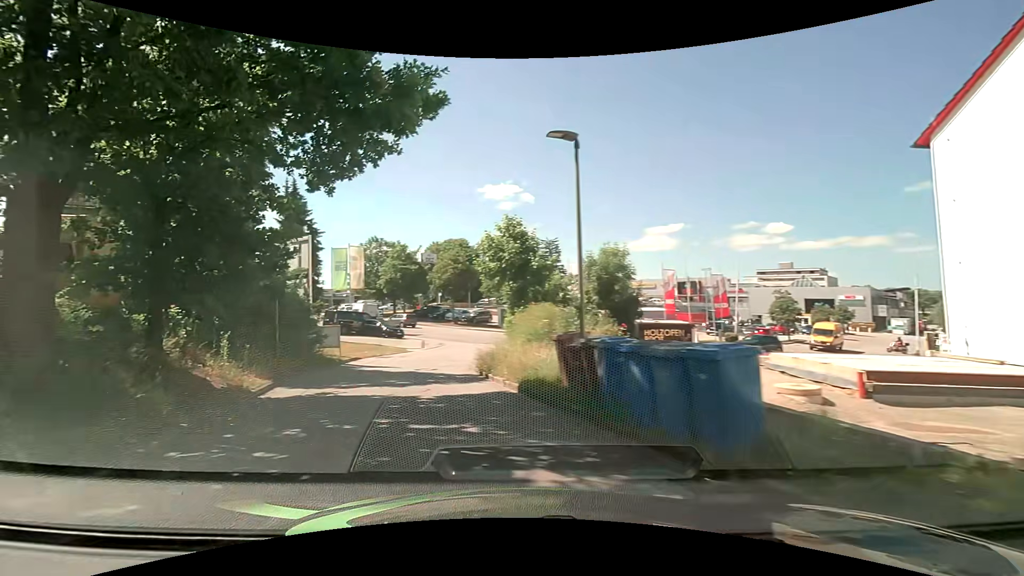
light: Day
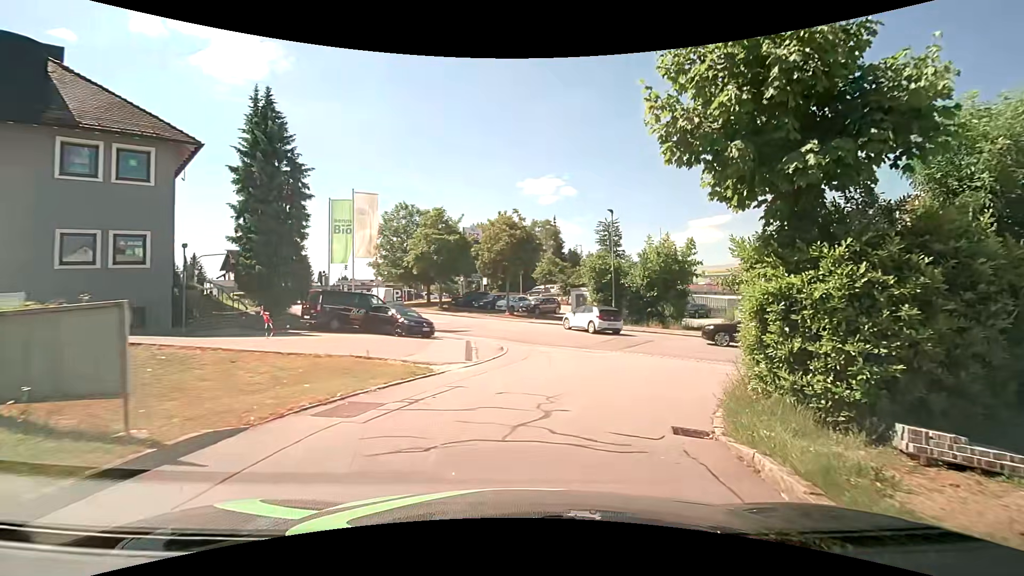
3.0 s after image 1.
(-3.8, +17.7) m; -6°
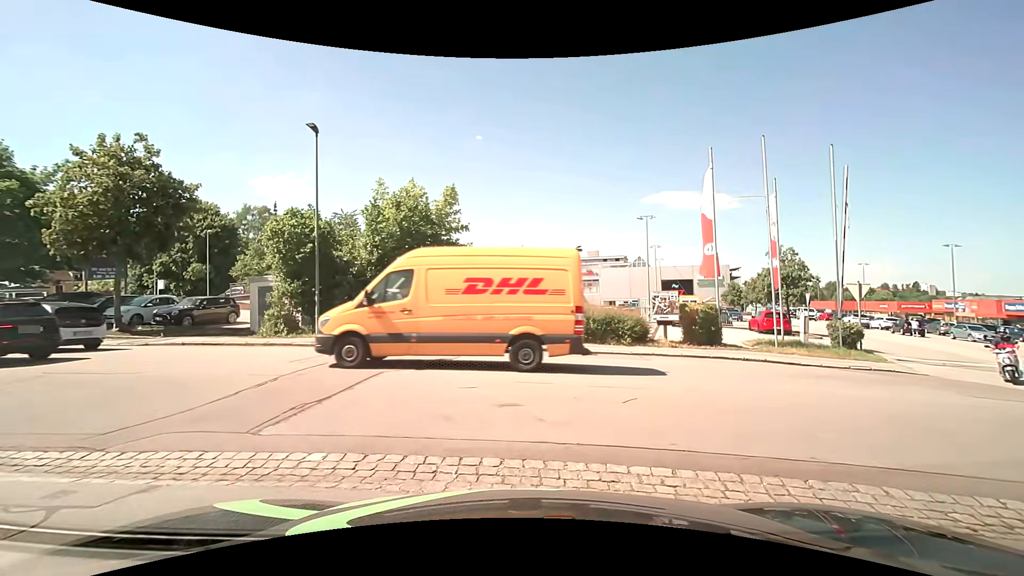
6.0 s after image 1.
(+3.2, +14.6) m; +29°
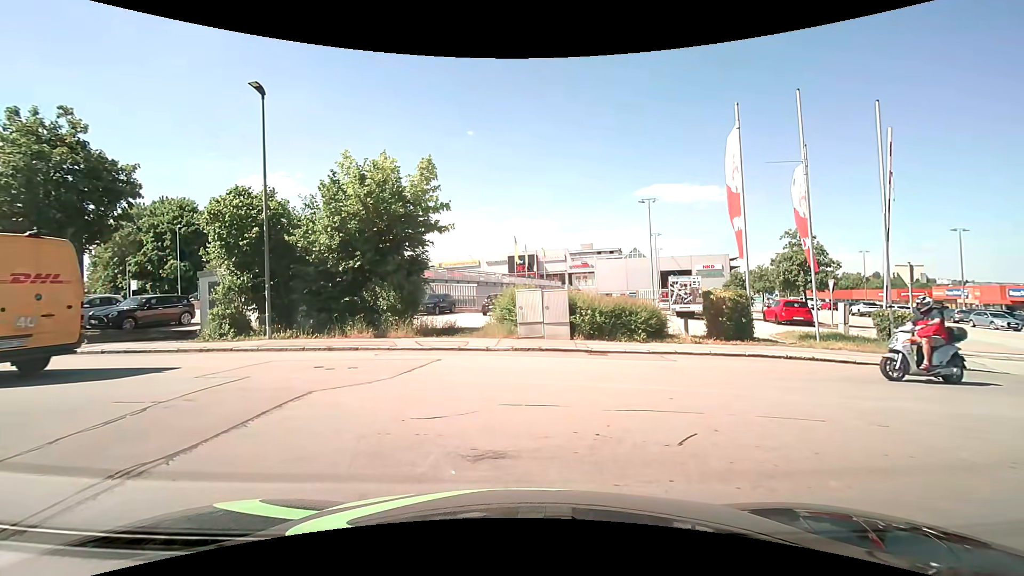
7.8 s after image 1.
(+0.1, +2.8) m; +1°
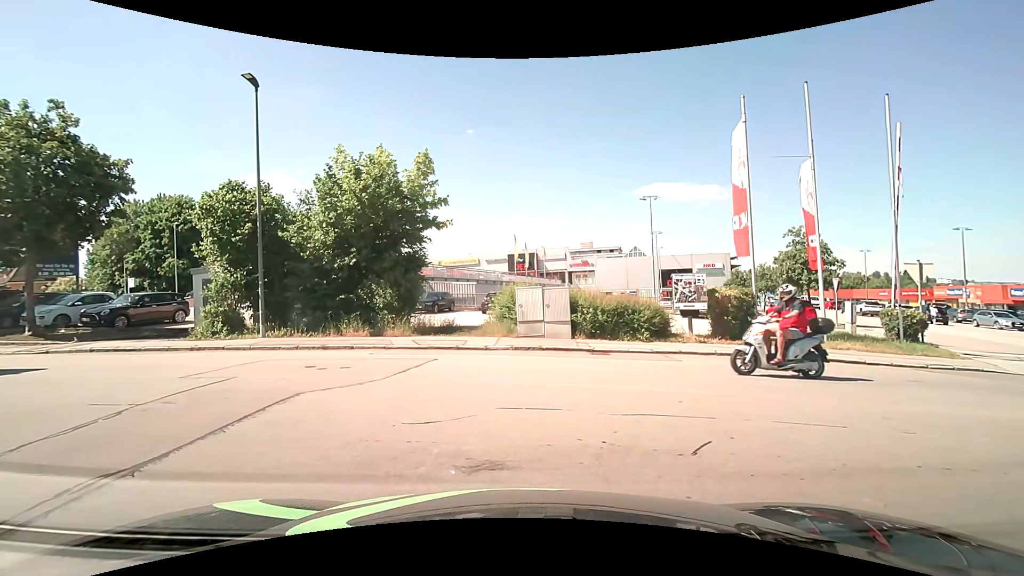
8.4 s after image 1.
(0.0, +0.4) m; 0°
